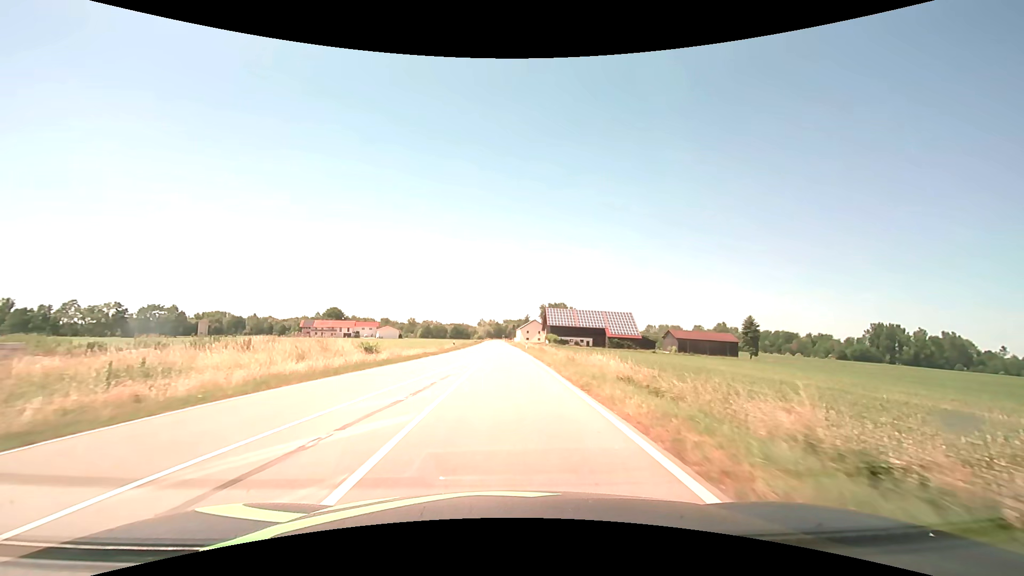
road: tertiary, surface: asphalt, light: Day
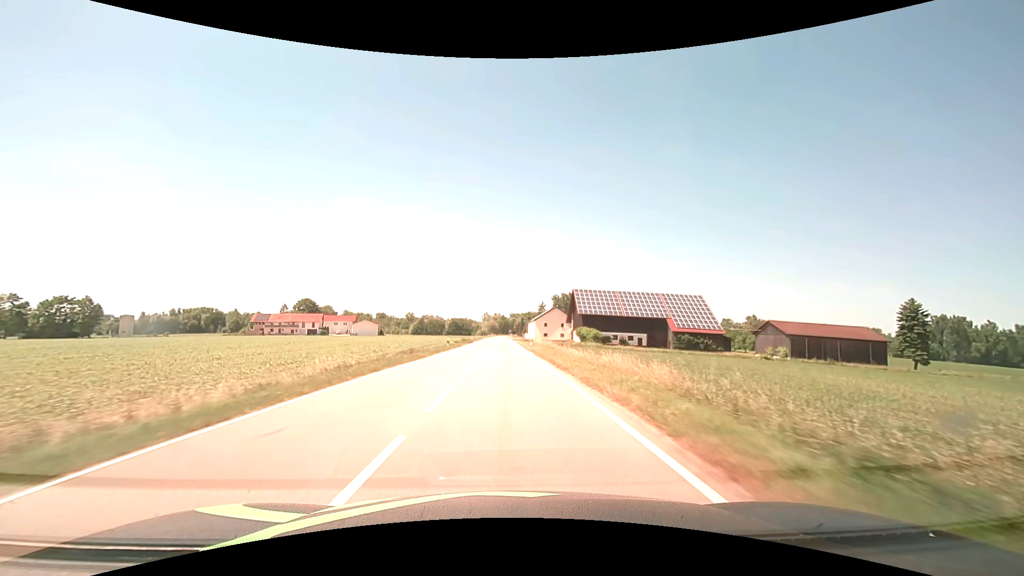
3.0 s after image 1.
(-0.2, +56.4) m; -1°
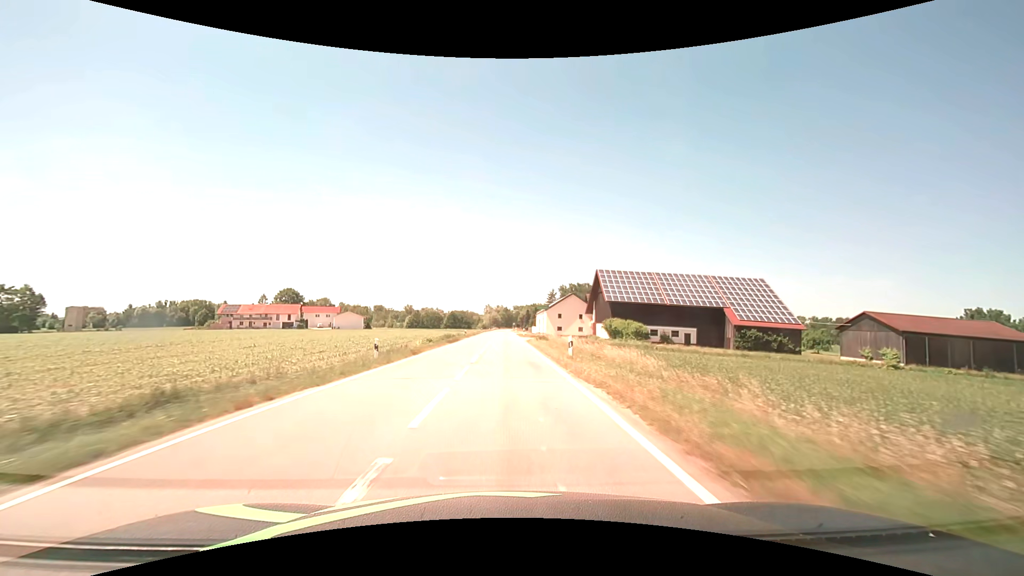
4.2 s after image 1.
(-0.1, +25.7) m; 0°
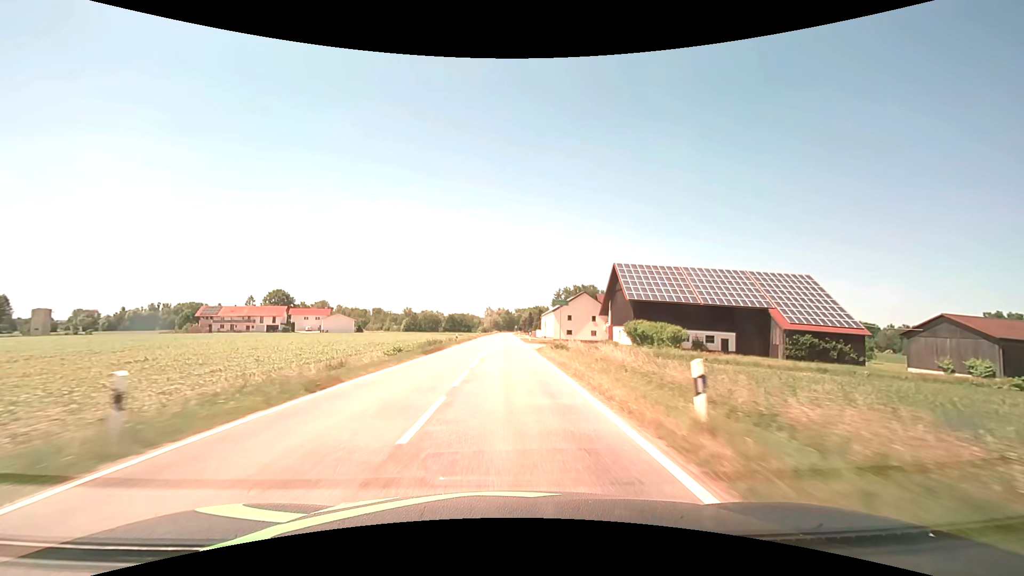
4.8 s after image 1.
(0.0, +12.8) m; 0°
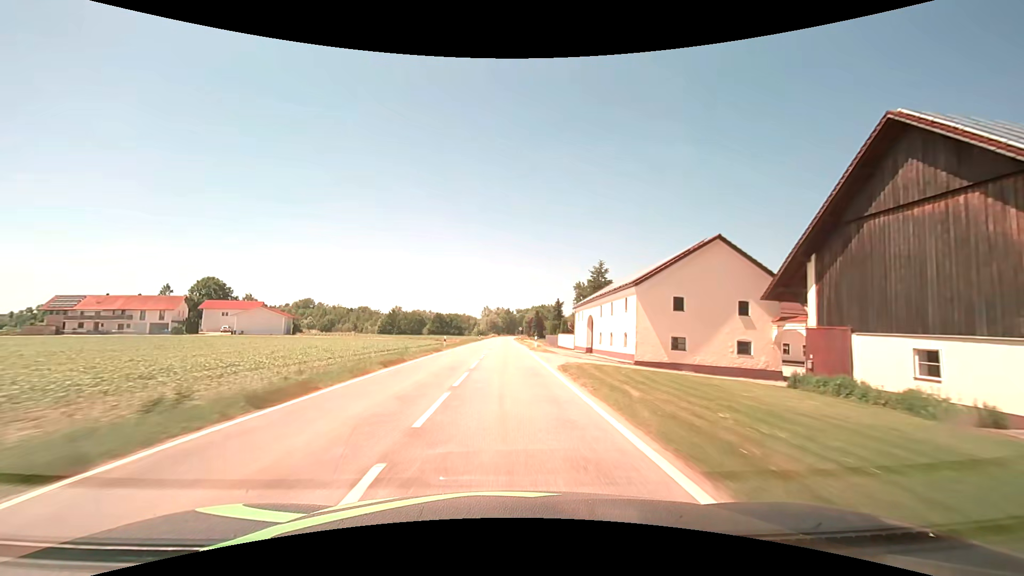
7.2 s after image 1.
(0.0, +53.6) m; 0°
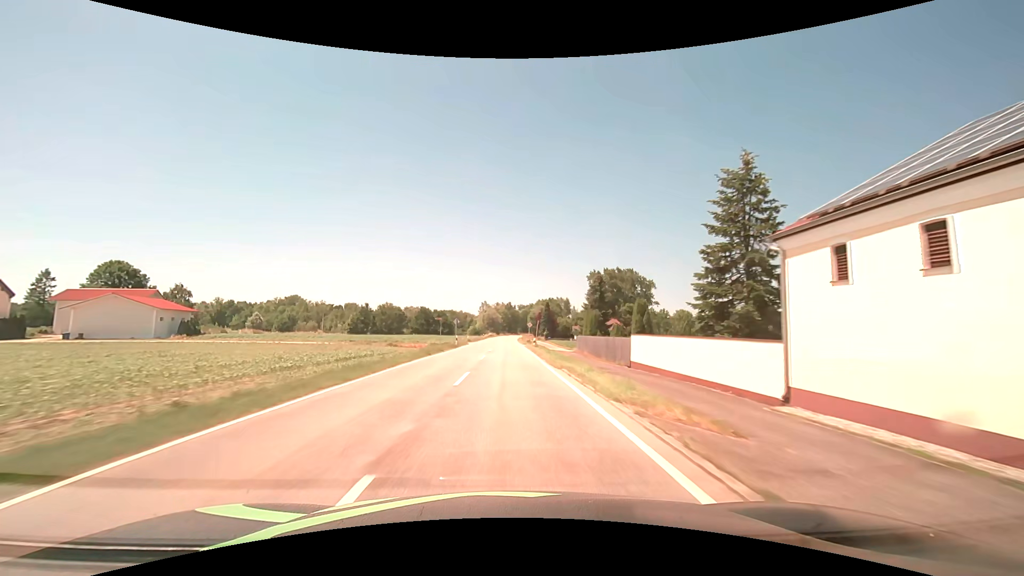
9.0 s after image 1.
(0.0, +42.9) m; 0°
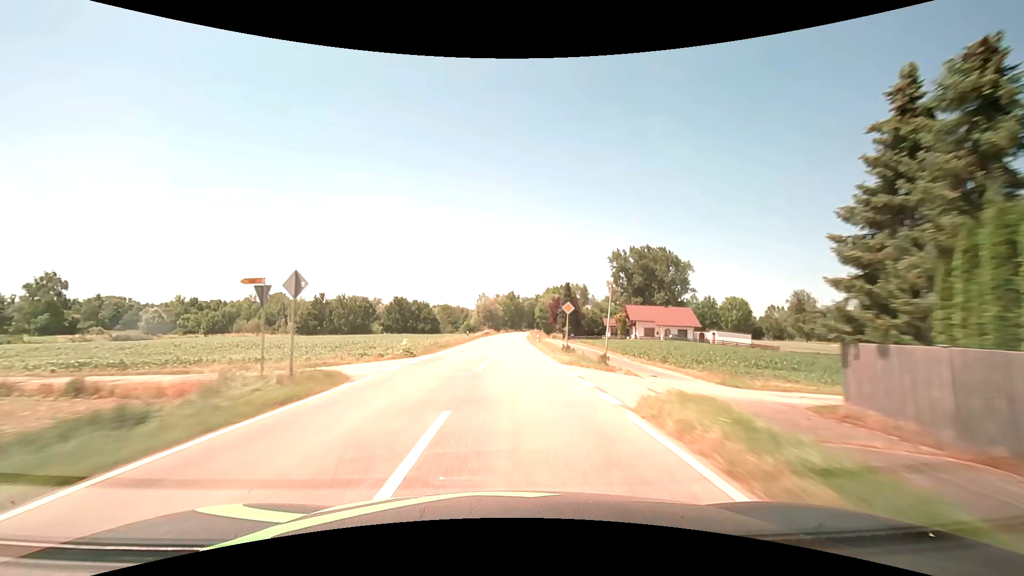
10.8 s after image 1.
(-0.1, +44.9) m; 0°
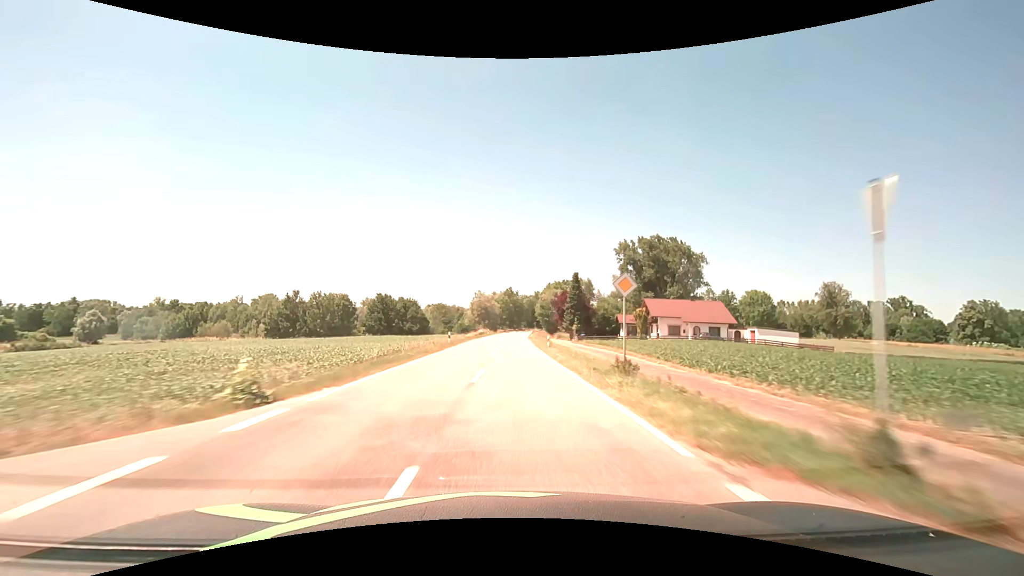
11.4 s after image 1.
(0.0, +15.3) m; 0°
(0, +10) (0, +20) (0, +30) (0, +40) (+1, +50) (+1, +60) (+1, +70) (+2, +80) (+2, +90) (+3, +100) m
